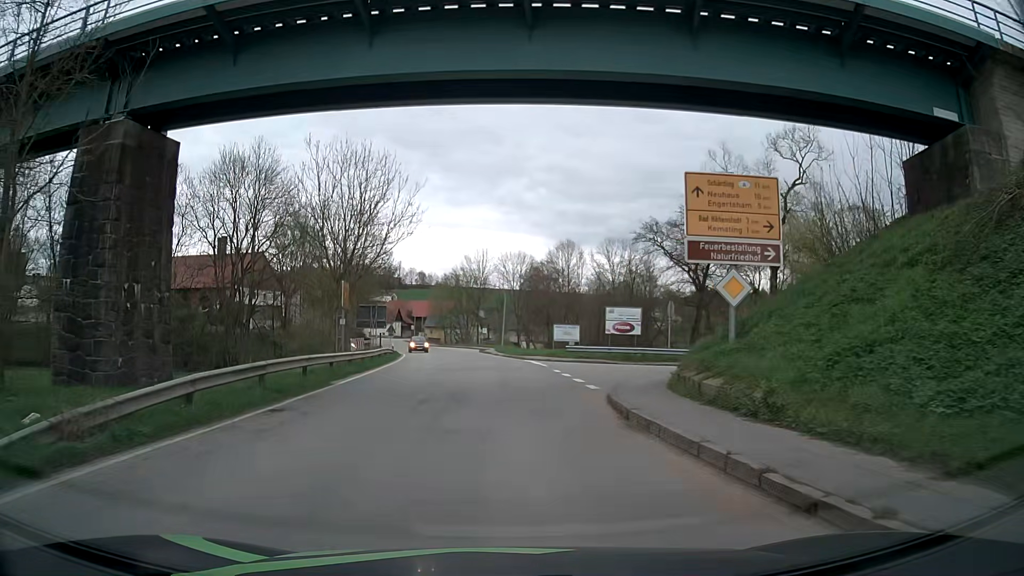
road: secondary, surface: asphalt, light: Day
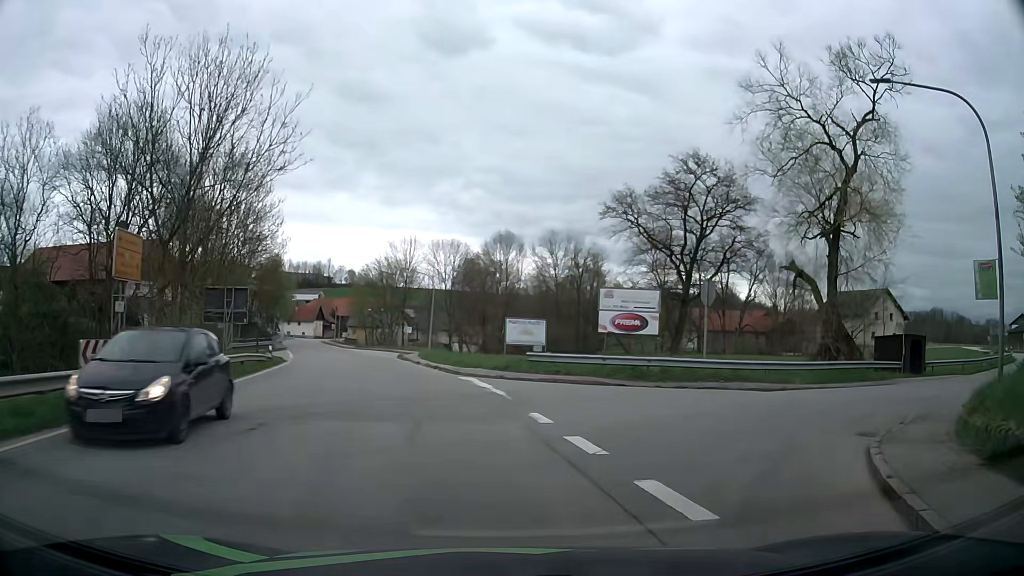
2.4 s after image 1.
(+0.1, +15.8) m; +6°
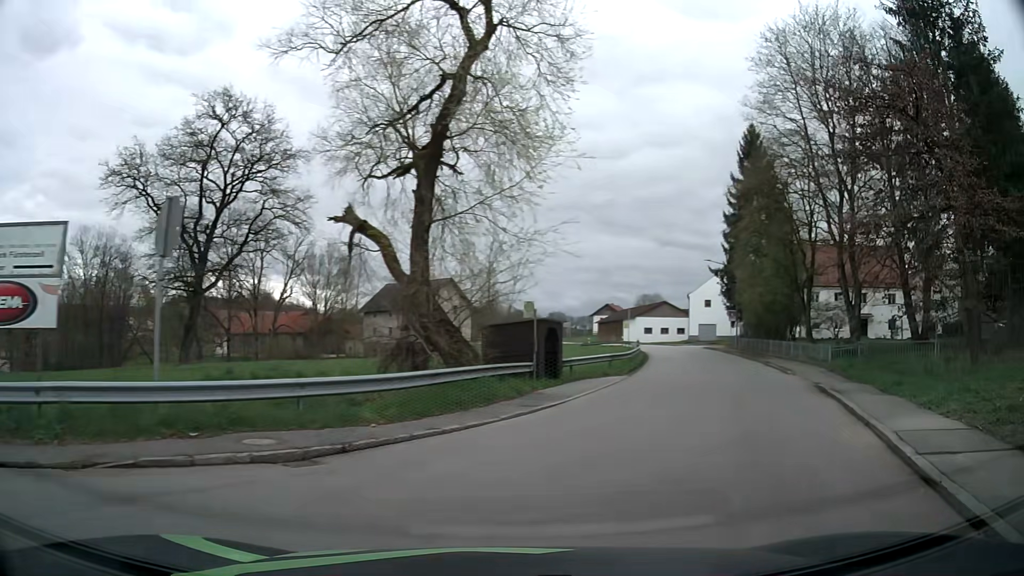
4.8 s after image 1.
(+3.8, +12.7) m; +38°
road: tertiary
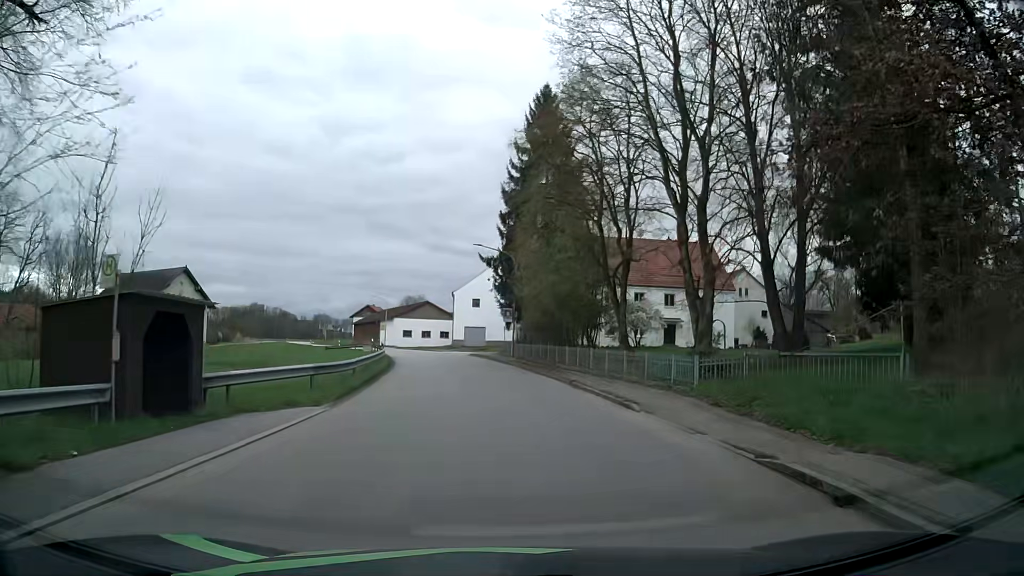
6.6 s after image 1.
(+3.1, +12.0) m; +20°
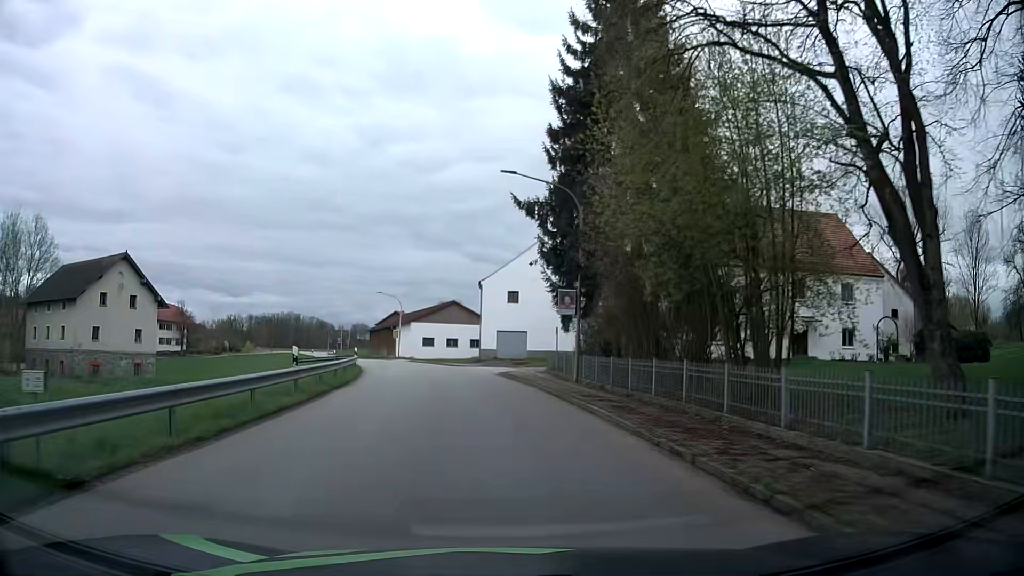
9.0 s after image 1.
(-0.5, +21.4) m; -4°
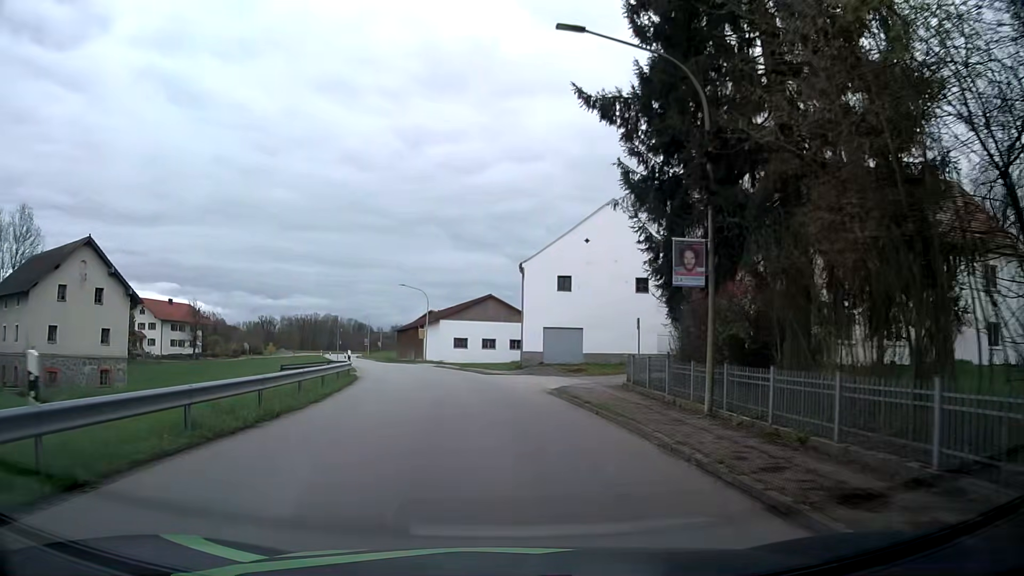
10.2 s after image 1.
(-0.4, +11.7) m; -3°
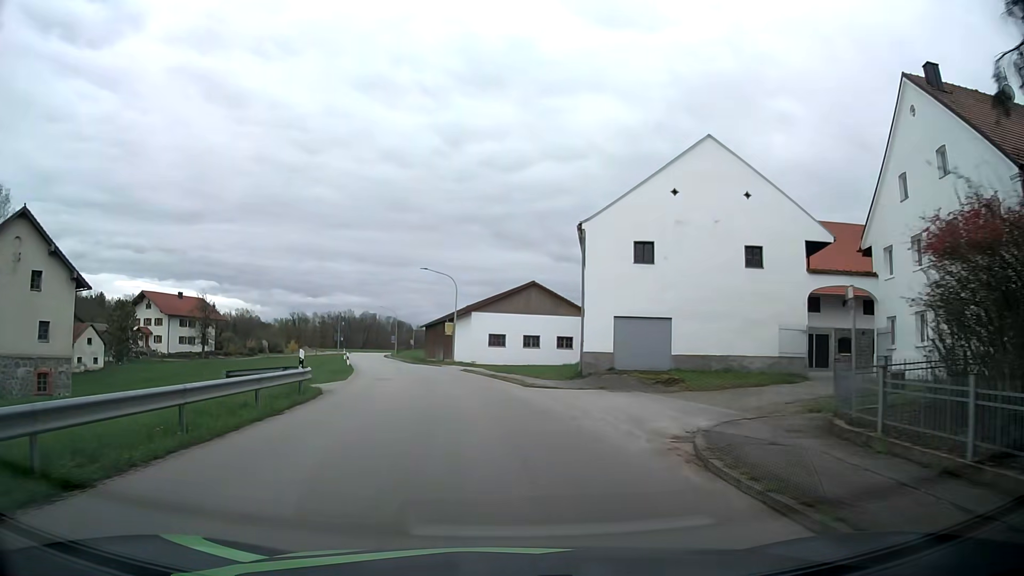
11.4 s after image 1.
(-0.4, +12.4) m; -4°
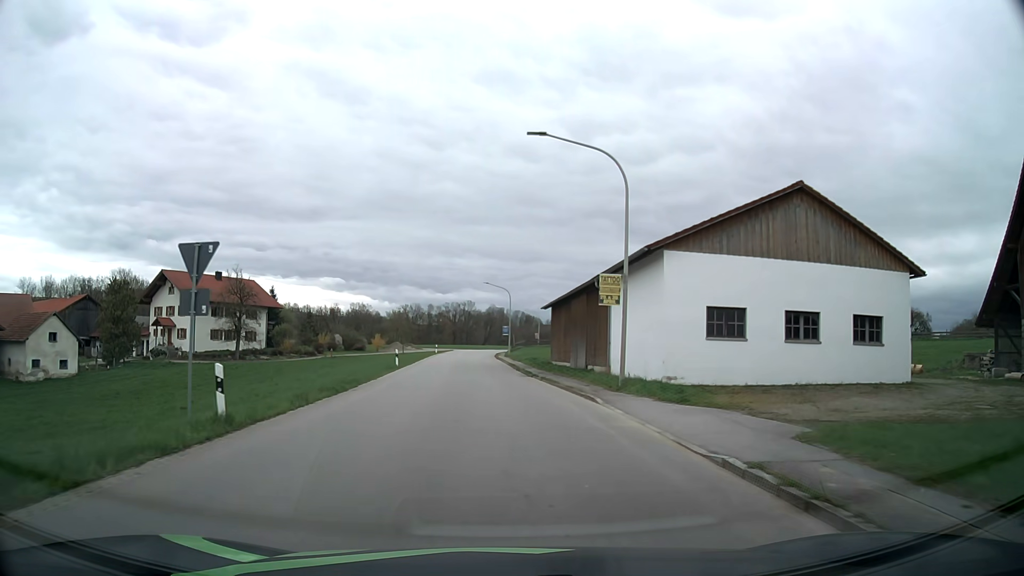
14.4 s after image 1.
(-3.2, +33.4) m; -11°
(0, +10) (-1, +20) (-1, +30) (-2, +40) (-2, +50) (-3, +60) (-3, +70) (-4, +80) (-3, +90) (-3, +100) m
